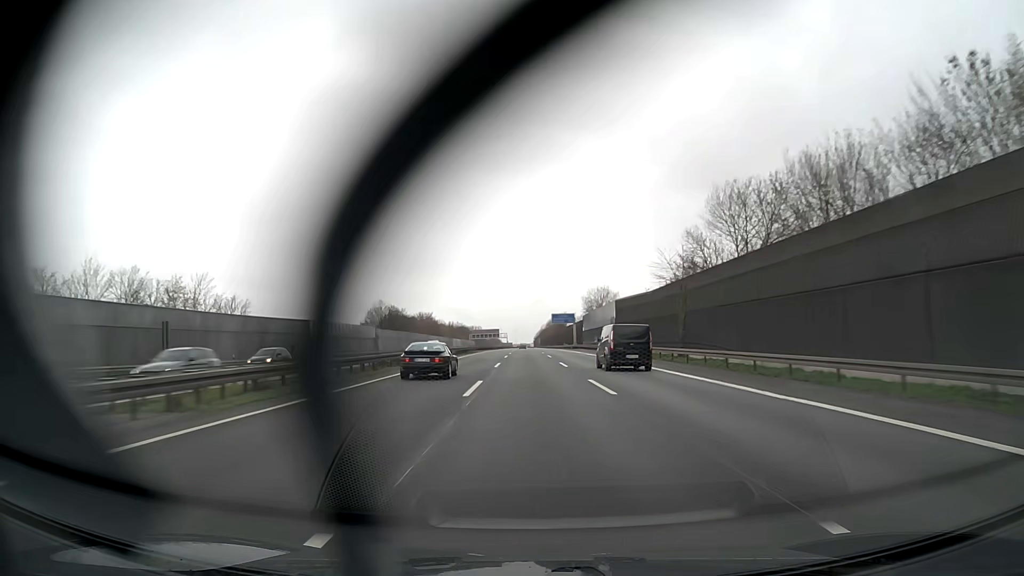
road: motorway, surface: asphalt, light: Day
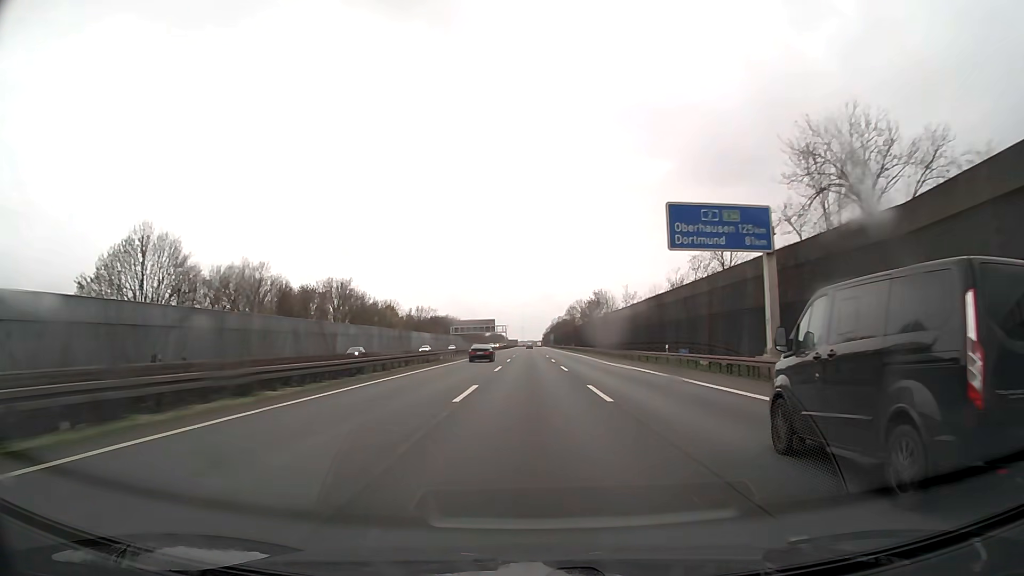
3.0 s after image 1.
(-0.6, +111.1) m; -1°
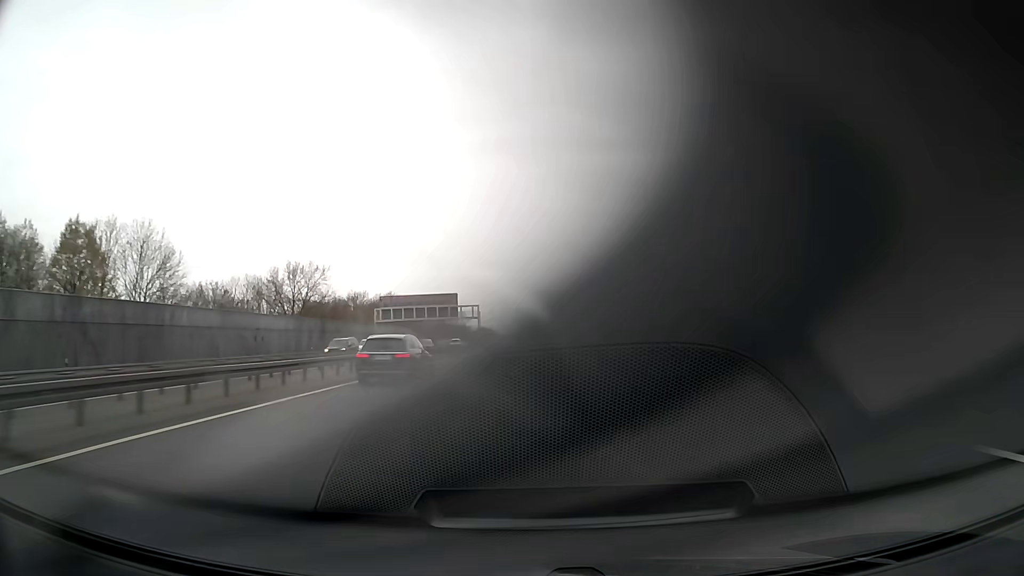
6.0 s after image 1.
(+0.2, +111.3) m; 0°
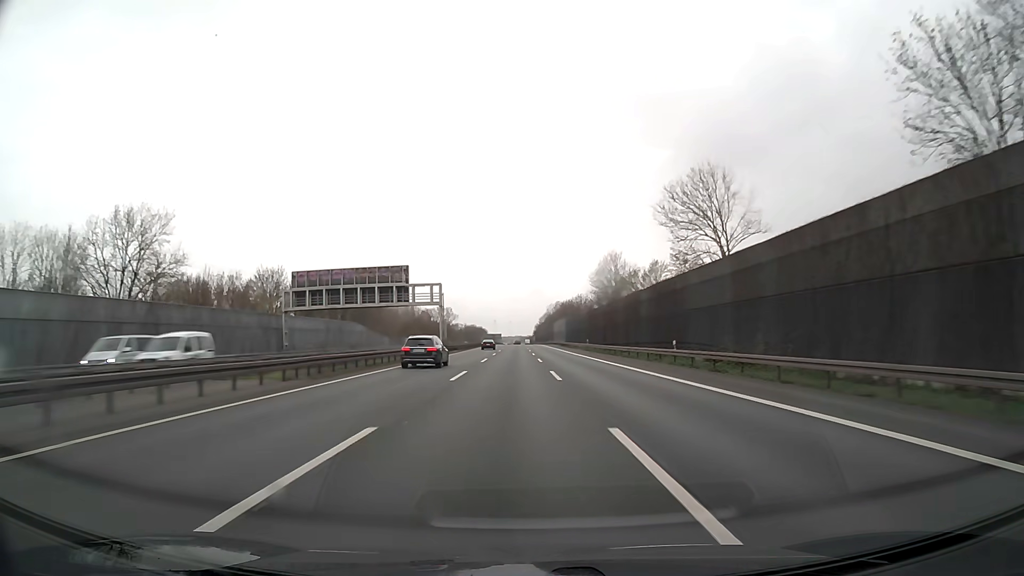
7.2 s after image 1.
(+0.2, +44.6) m; +1°
(0, +10) (0, +20) (0, +30) (0, +40) (0, +50) (0, +60) (+1, +70) (+1, +80) (+1, +90) (+1, +100) m
